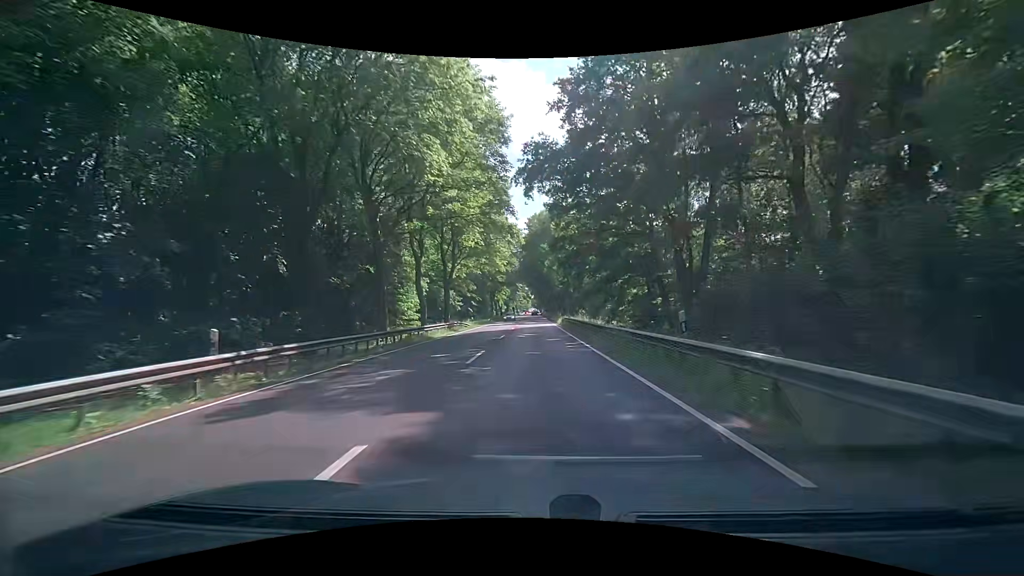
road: primary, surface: asphalt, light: Day
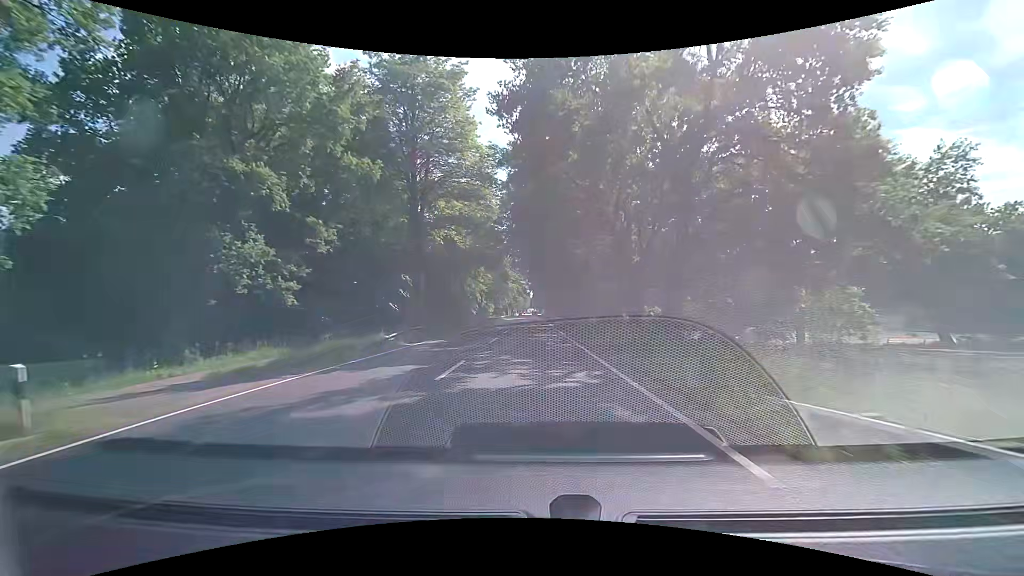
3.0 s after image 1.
(+0.1, +51.1) m; 0°
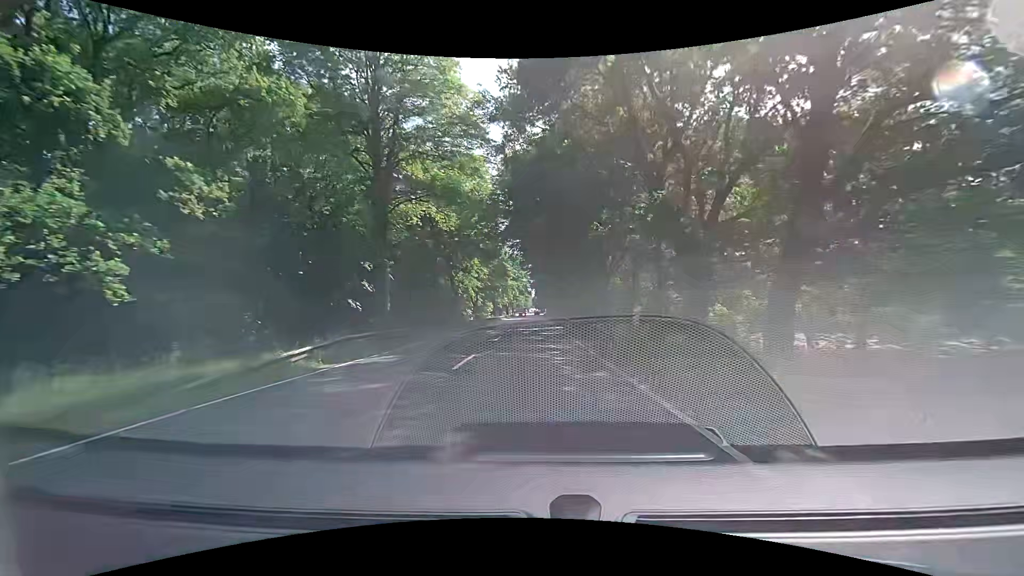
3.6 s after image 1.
(0.0, +10.0) m; 0°
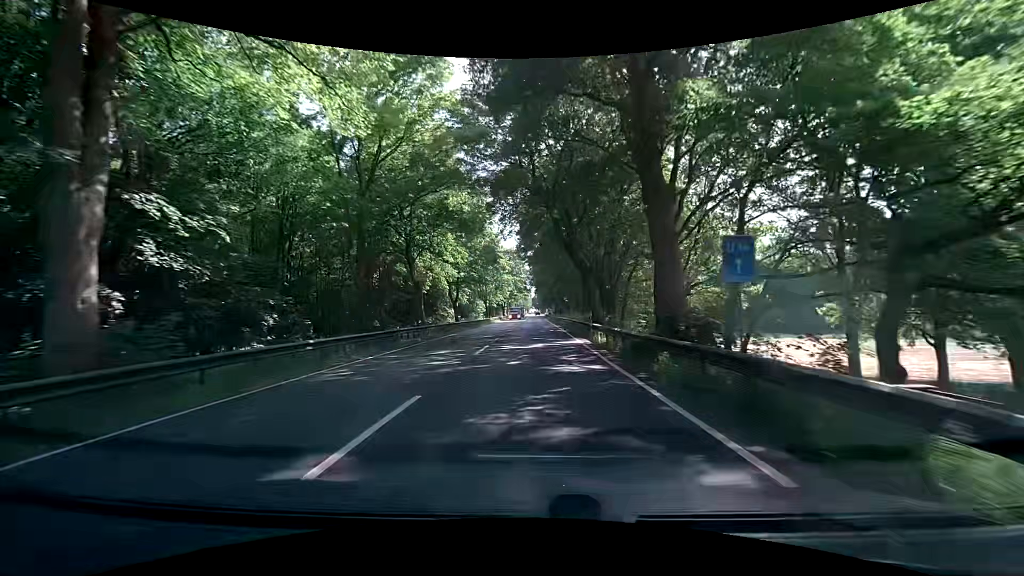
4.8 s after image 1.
(-0.1, +20.0) m; 0°
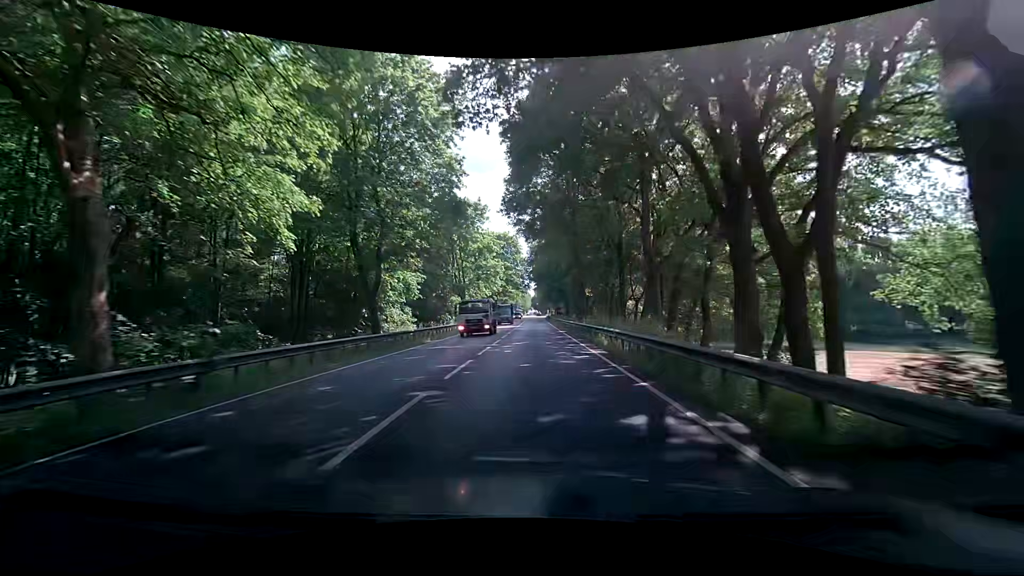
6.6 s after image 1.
(-0.2, +29.6) m; 0°
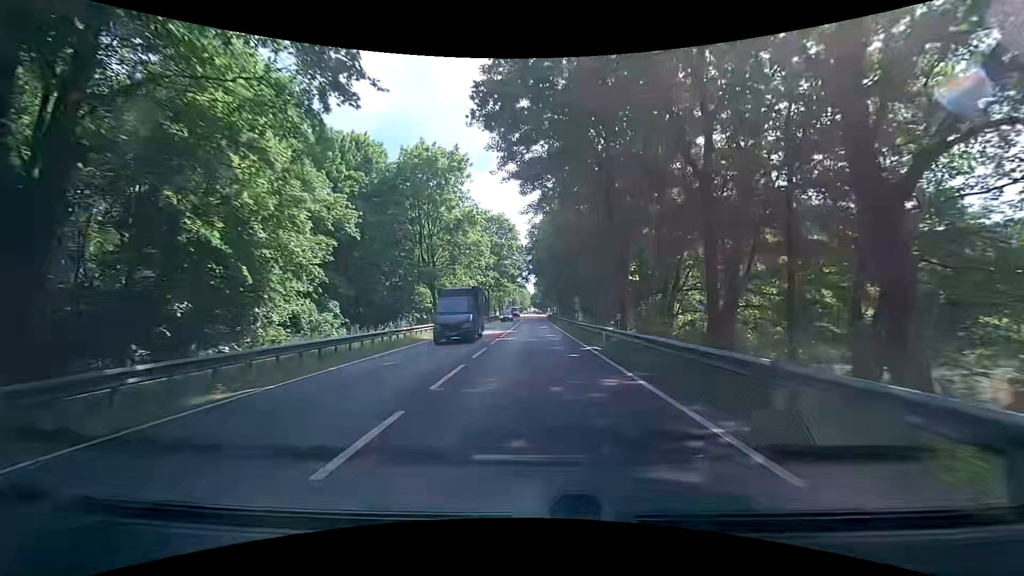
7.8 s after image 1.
(-0.1, +19.5) m; 0°
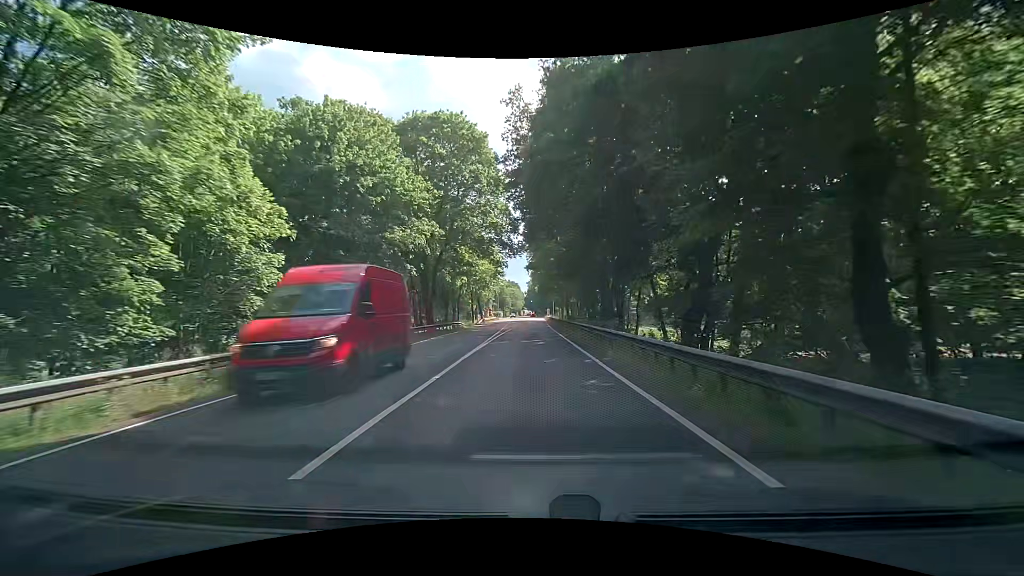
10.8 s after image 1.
(+0.3, +49.3) m; +1°
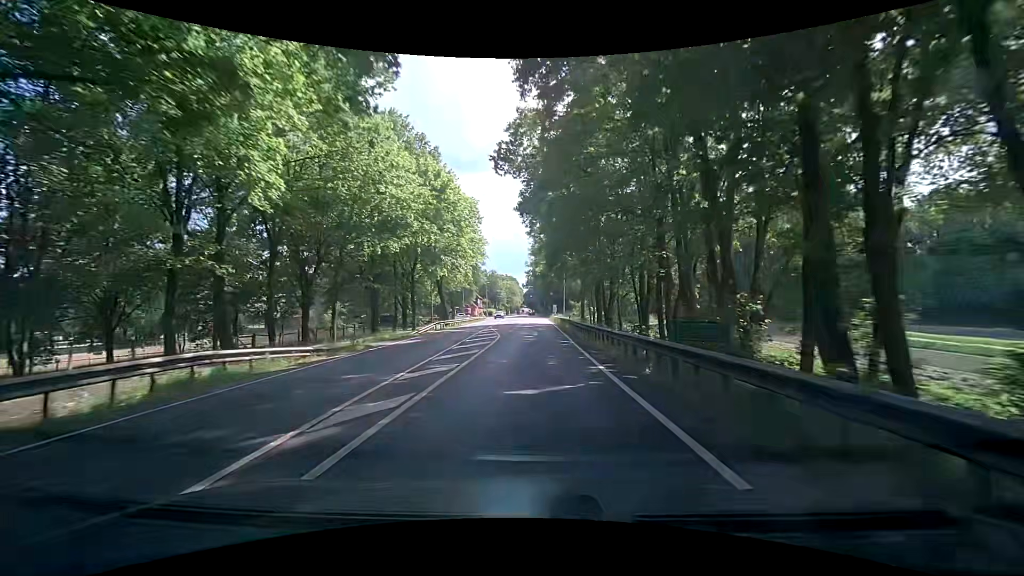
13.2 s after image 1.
(-0.2, +40.7) m; 0°
(0, +10) (0, +20) (0, +30) (0, +40) (0, +50) (0, +60) (0, +70) (0, +80) (0, +90) (0, +100) m
